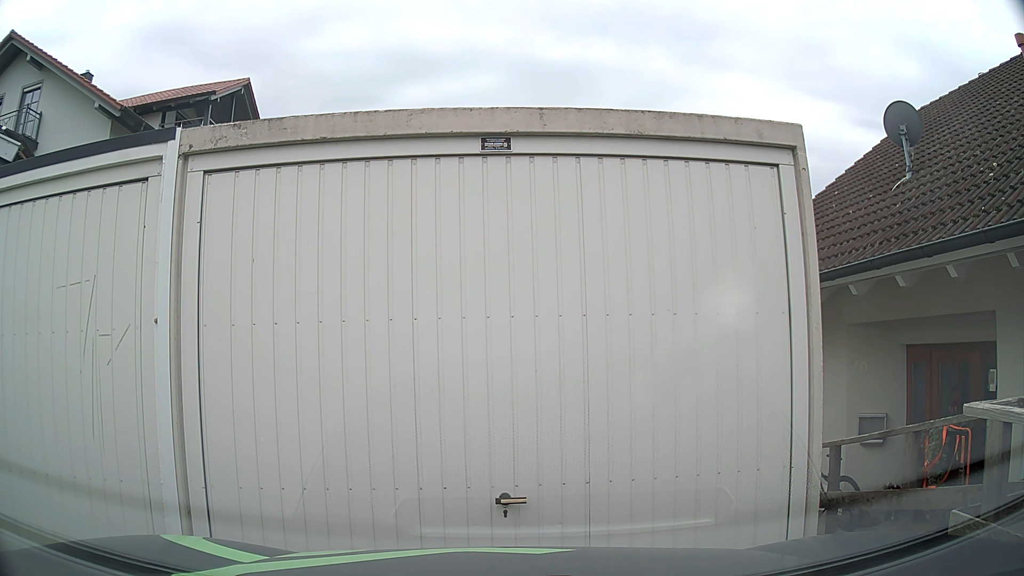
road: residential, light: Day
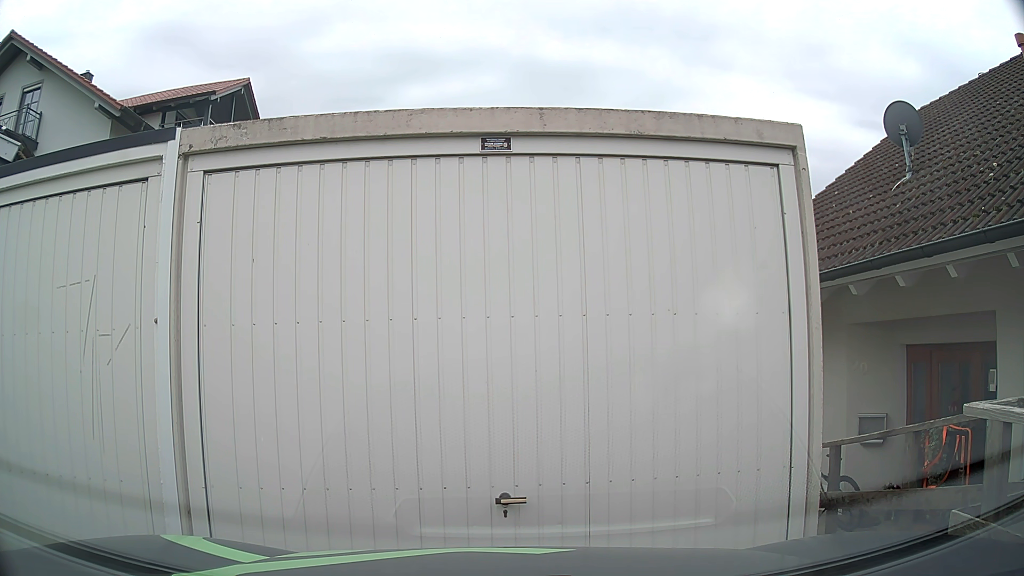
(0.0, 0.0) m; 0°
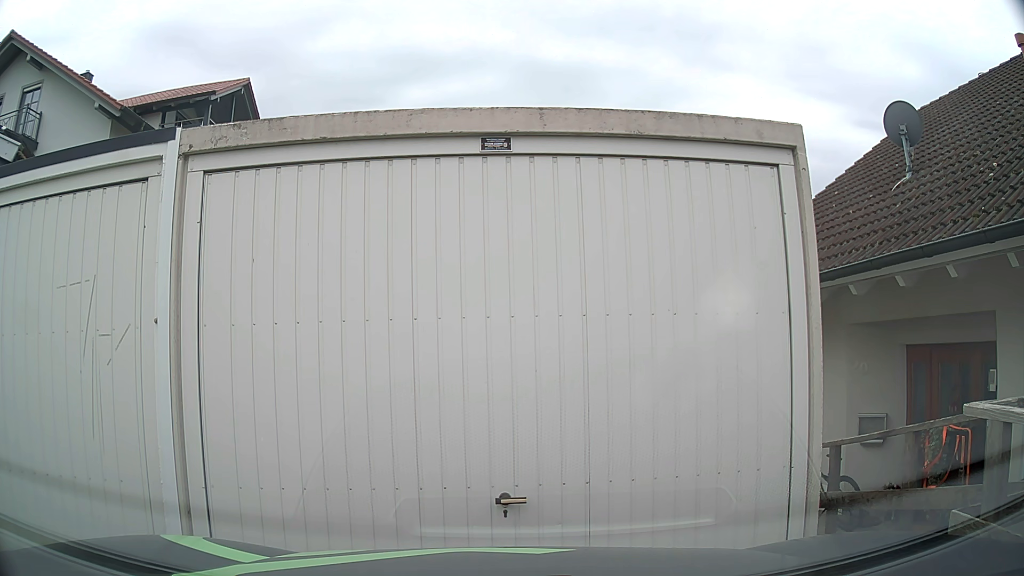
(0.0, 0.0) m; 0°
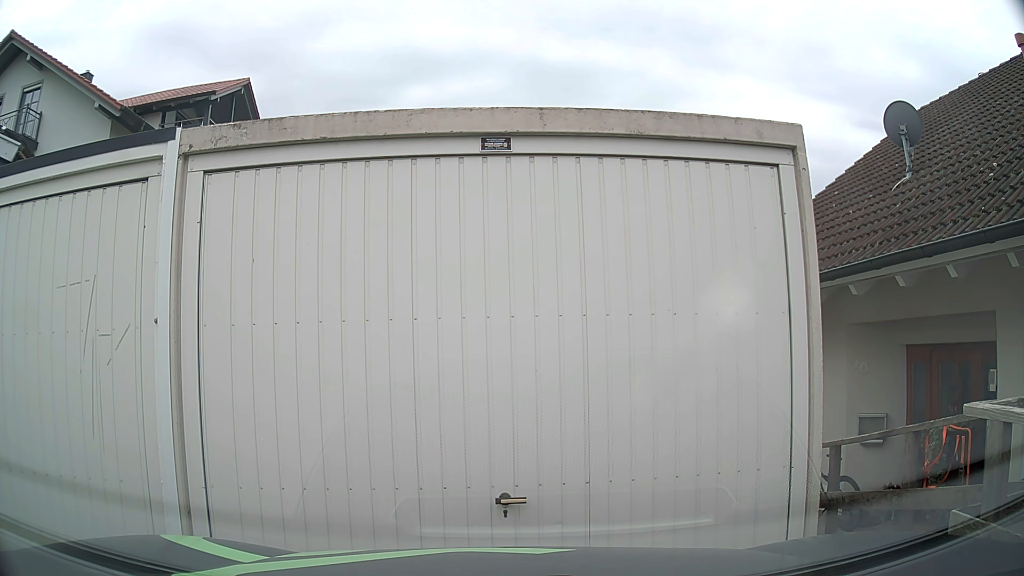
(0.0, 0.0) m; 0°
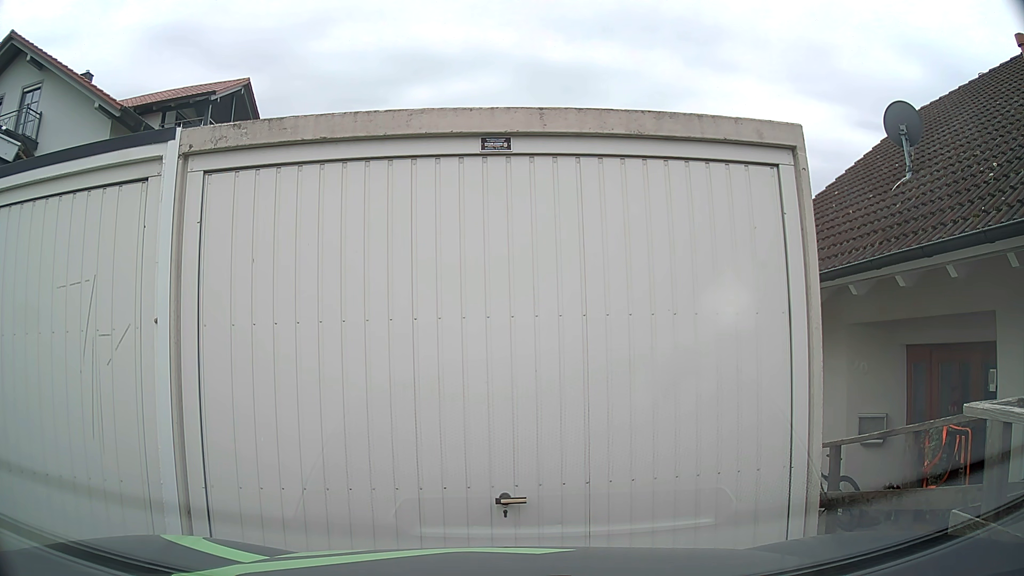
(0.0, 0.0) m; 0°
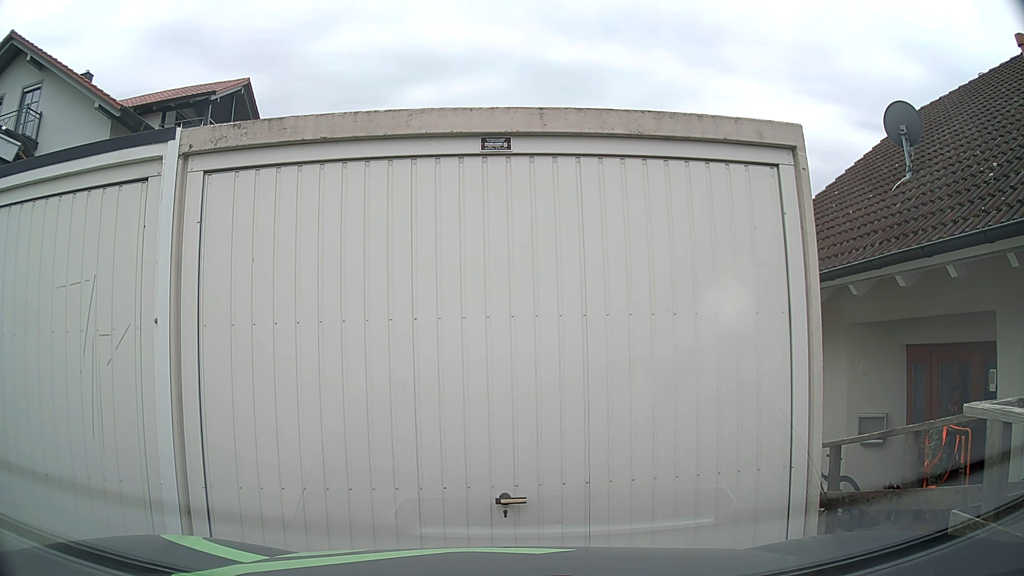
(0.0, 0.0) m; 0°
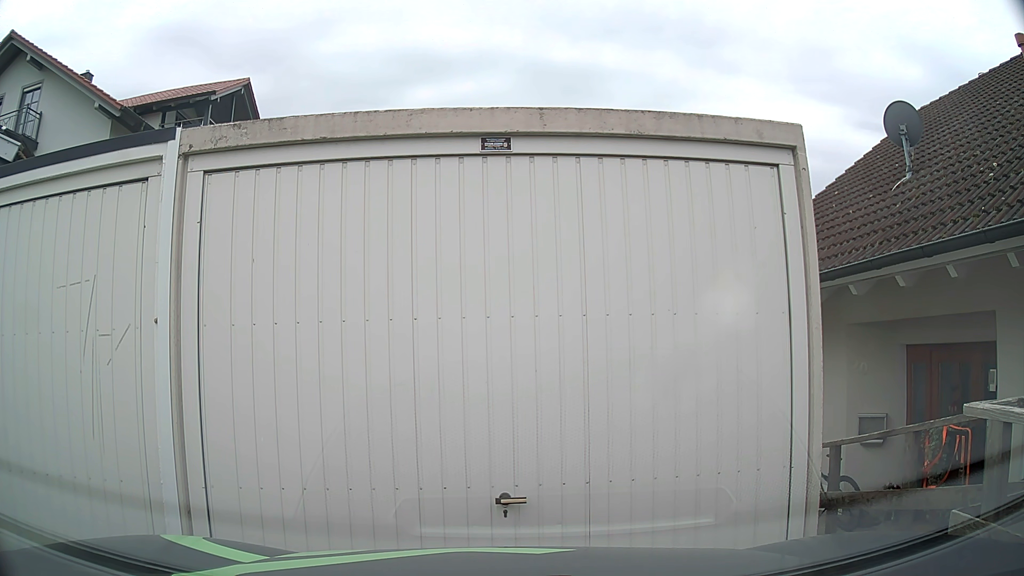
(0.0, 0.0) m; 0°
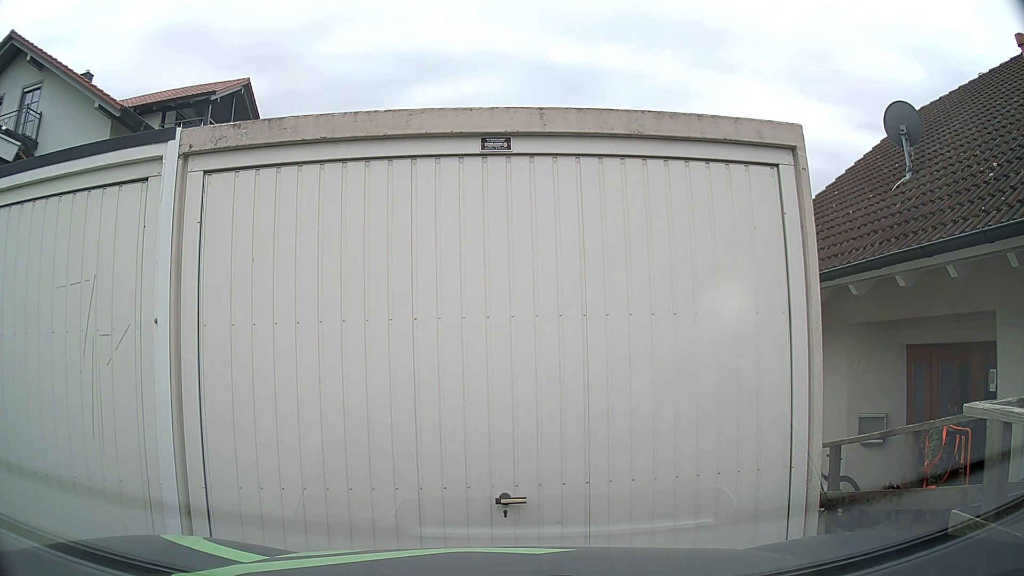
(0.0, 0.0) m; 0°
